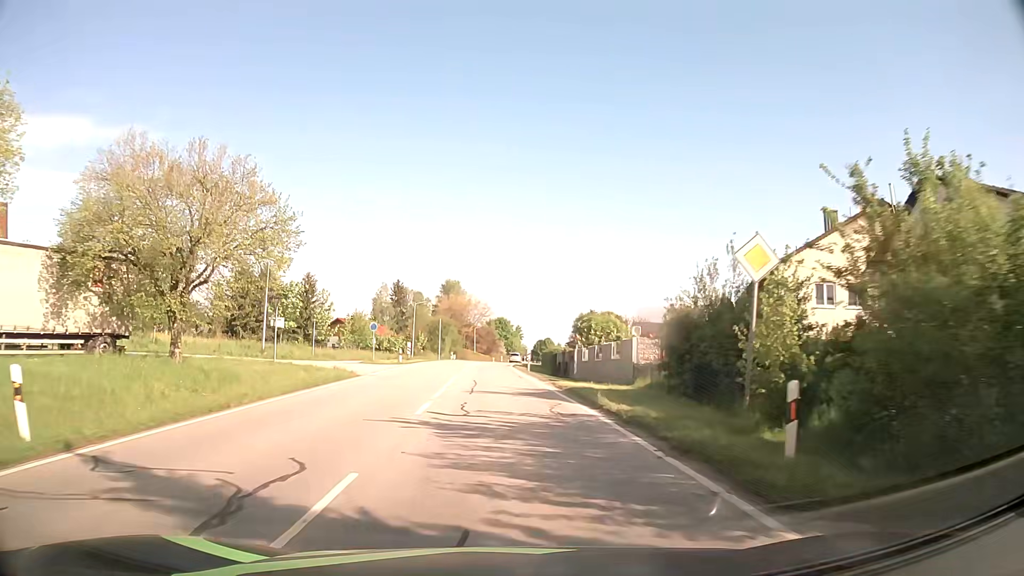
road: secondary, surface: asphalt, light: Day
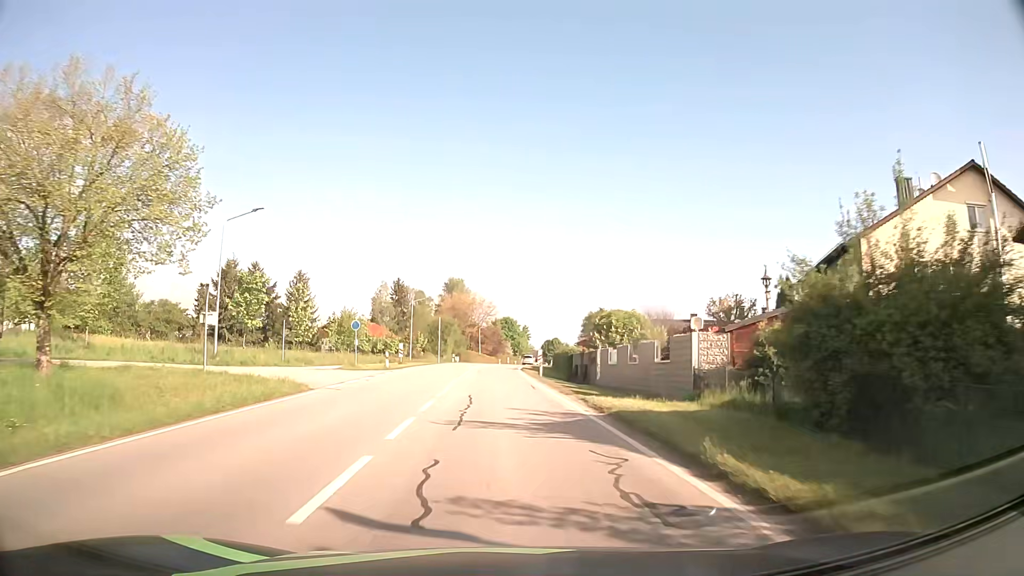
(0.0, +8.0) m; 0°
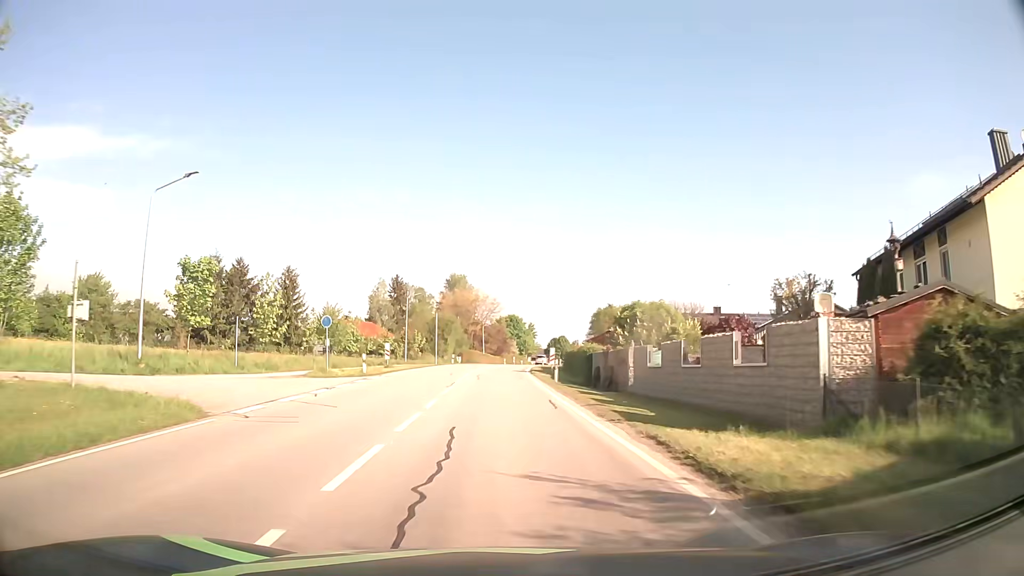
(0.0, +7.9) m; 0°
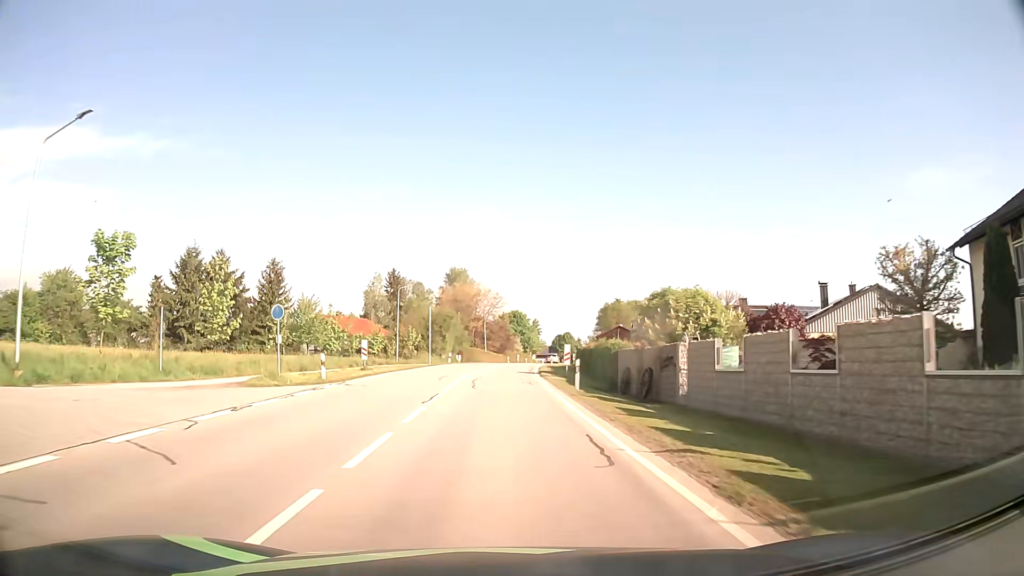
(-0.1, +7.9) m; 0°
